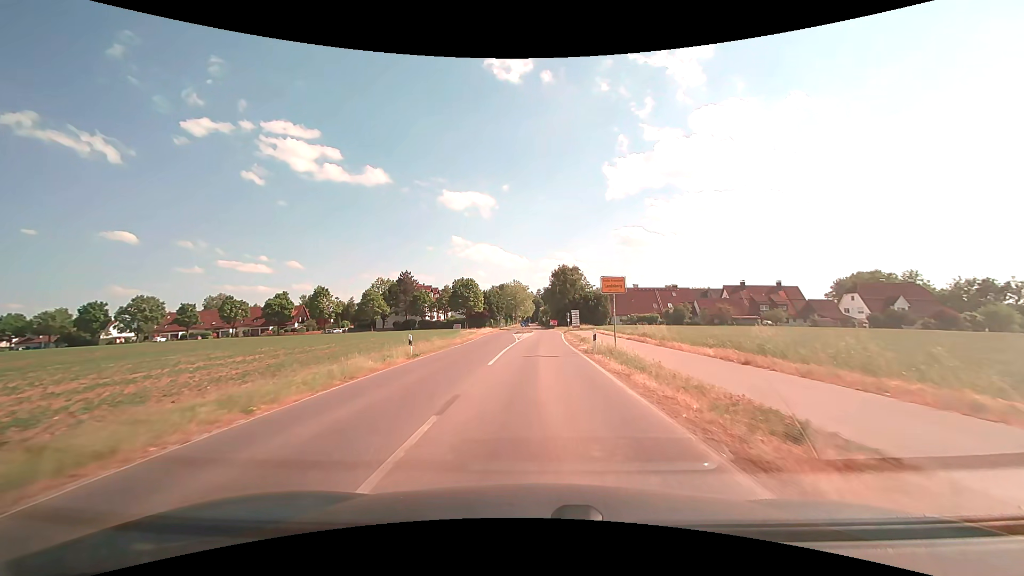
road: secondary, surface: asphalt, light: Day
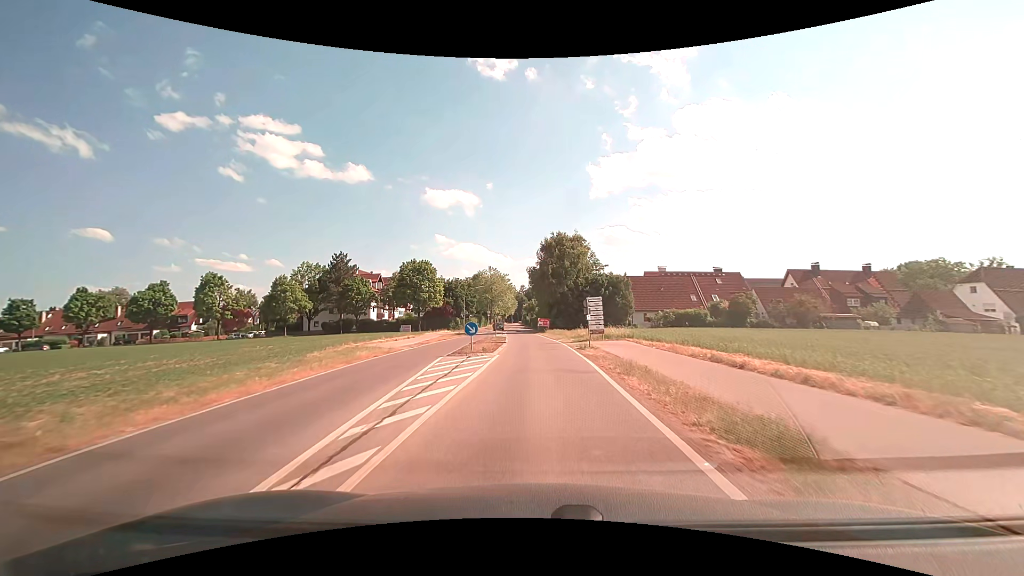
(+0.6, +37.2) m; +2°
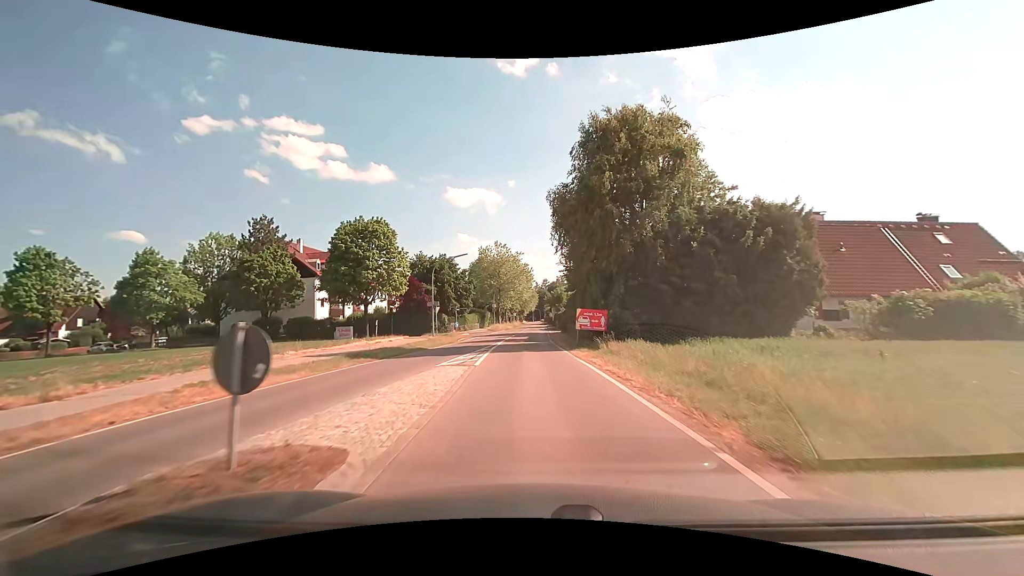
(-0.4, +38.1) m; -2°
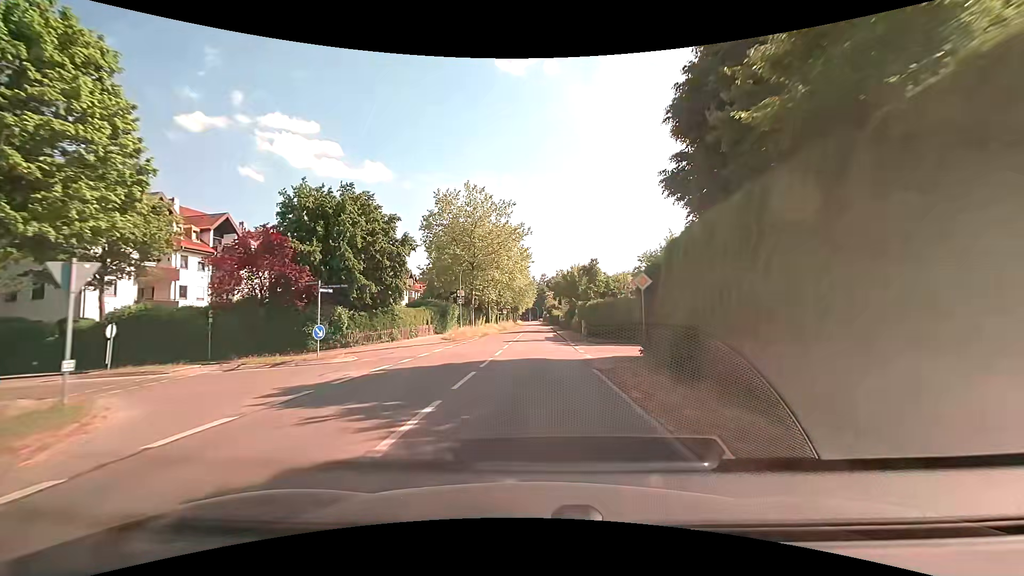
(-0.5, +38.4) m; 0°
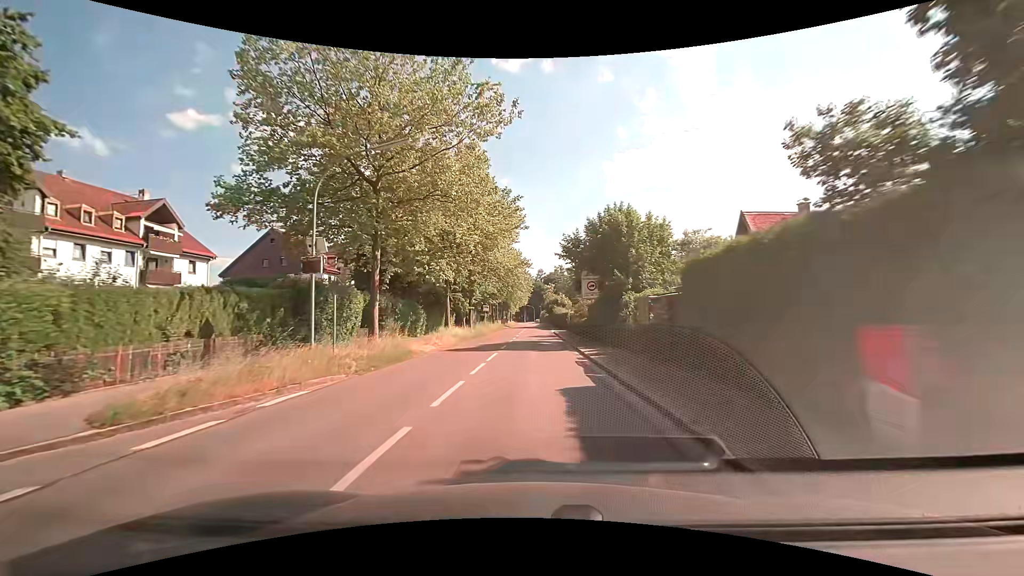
(+0.4, +30.2) m; +1°
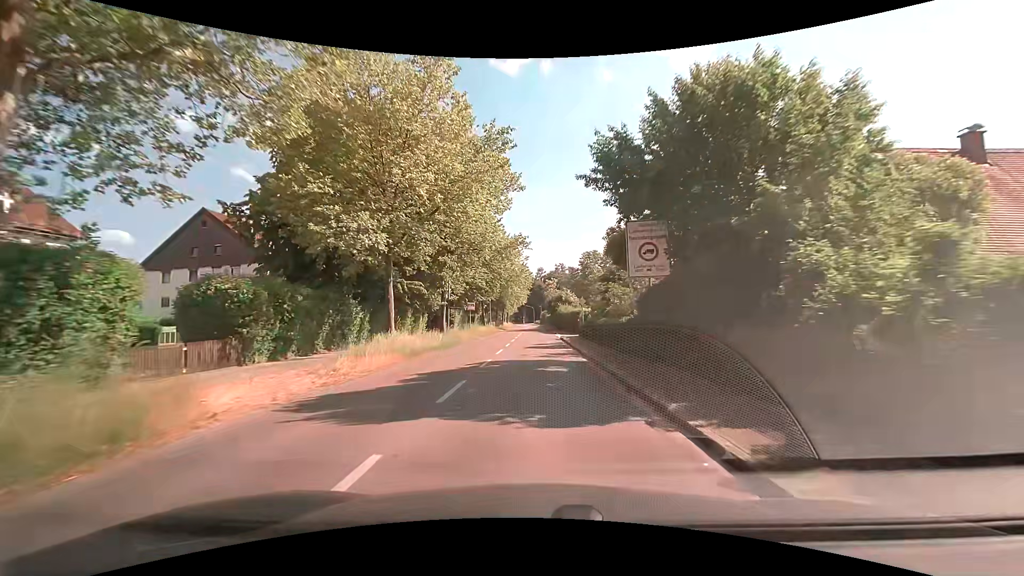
(+0.1, +15.2) m; 0°
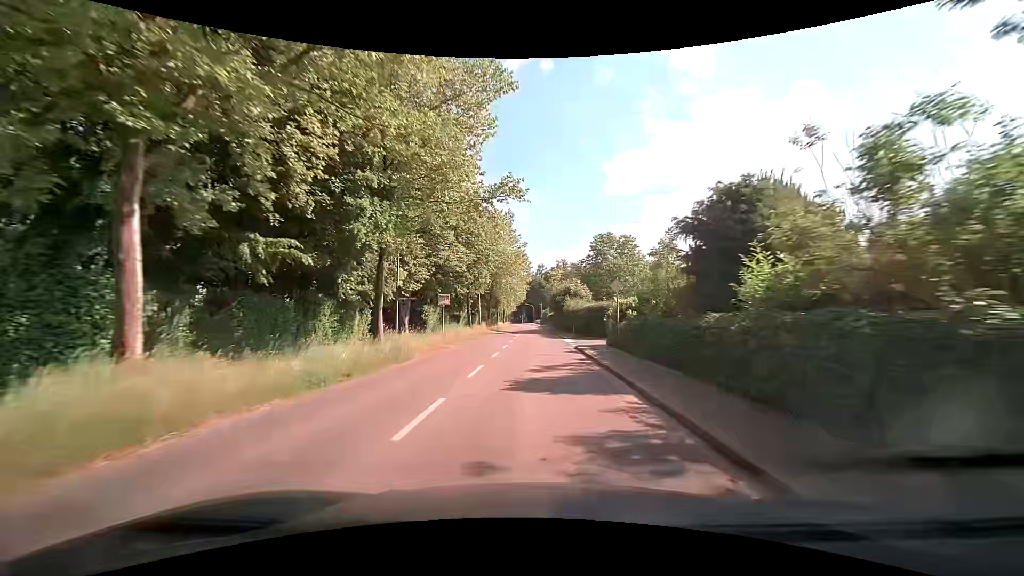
(0.0, +15.2) m; -1°
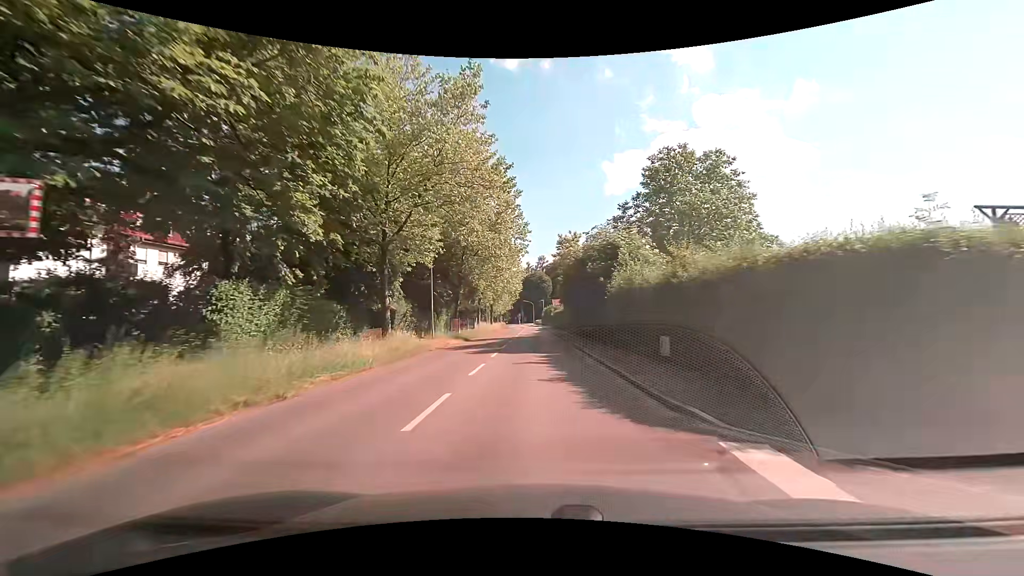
(+0.4, +30.5) m; 0°
(0, +10) (0, +20) (0, +30) (0, +40) (0, +50) (0, +60) (0, +70) (0, +80) (0, +90) (0, +100) m
